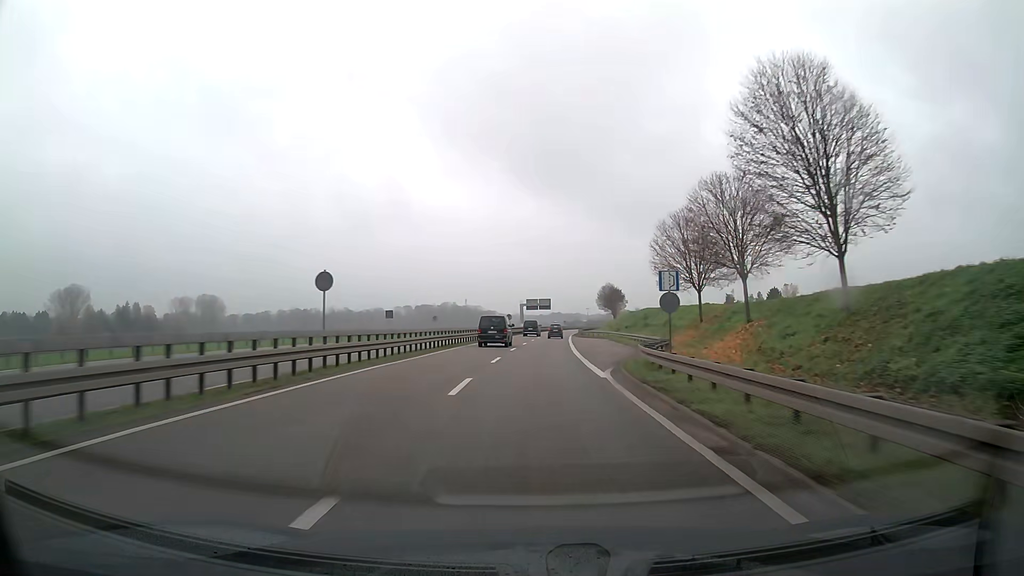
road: trunk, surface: asphalt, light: Day
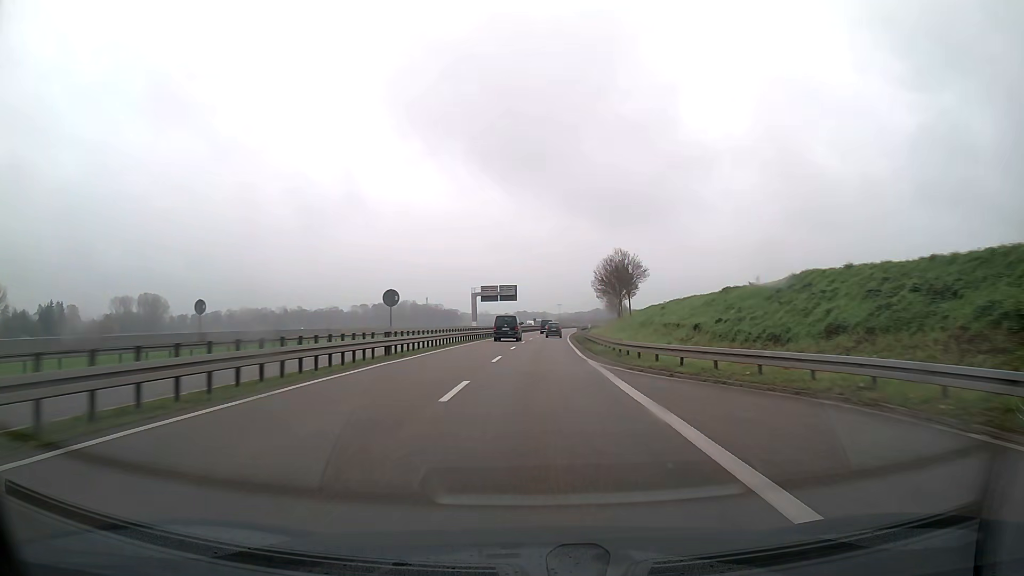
(+1.2, +61.3) m; +2°
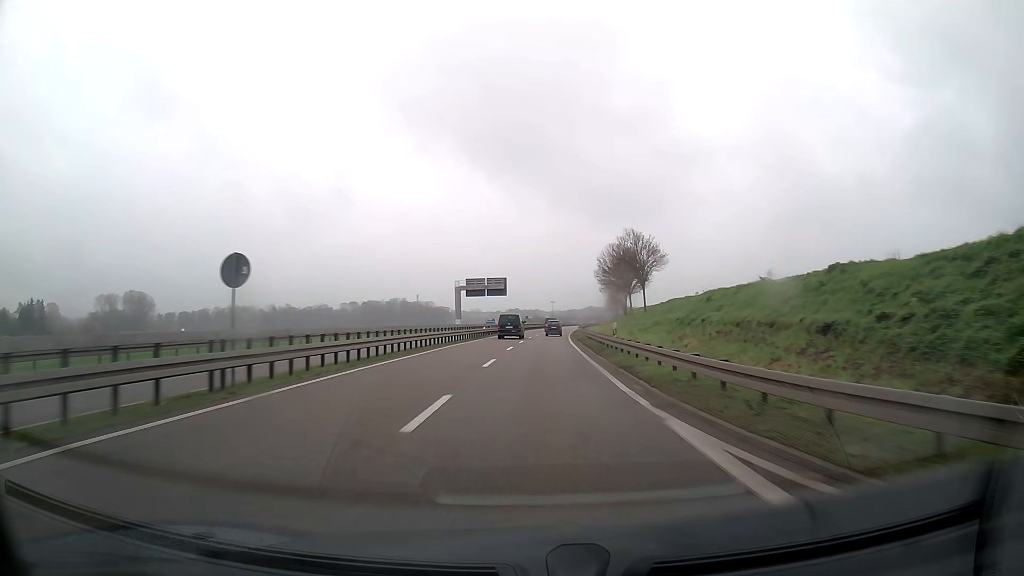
(+0.1, +15.5) m; +1°
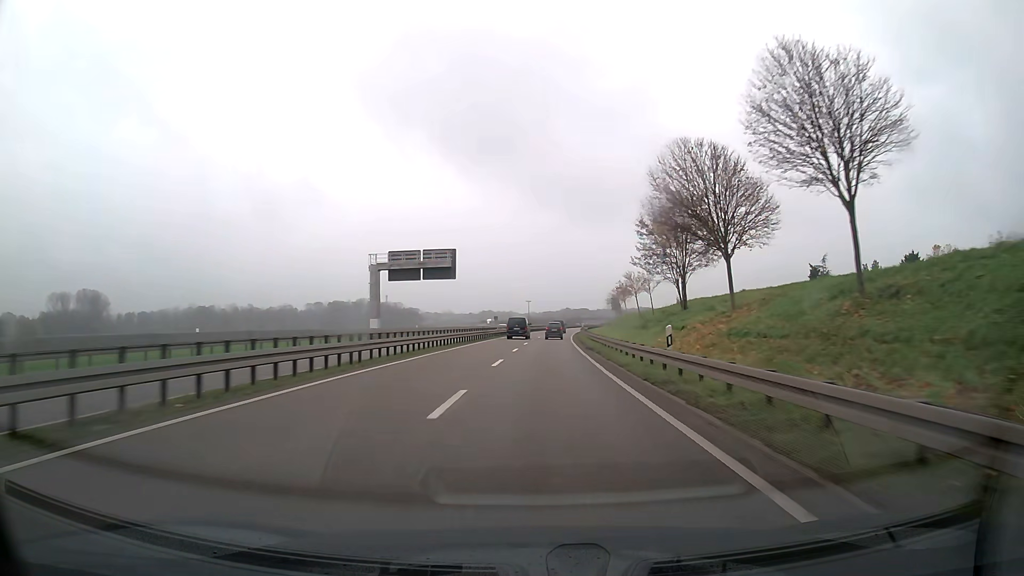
(+0.8, +46.7) m; +2°
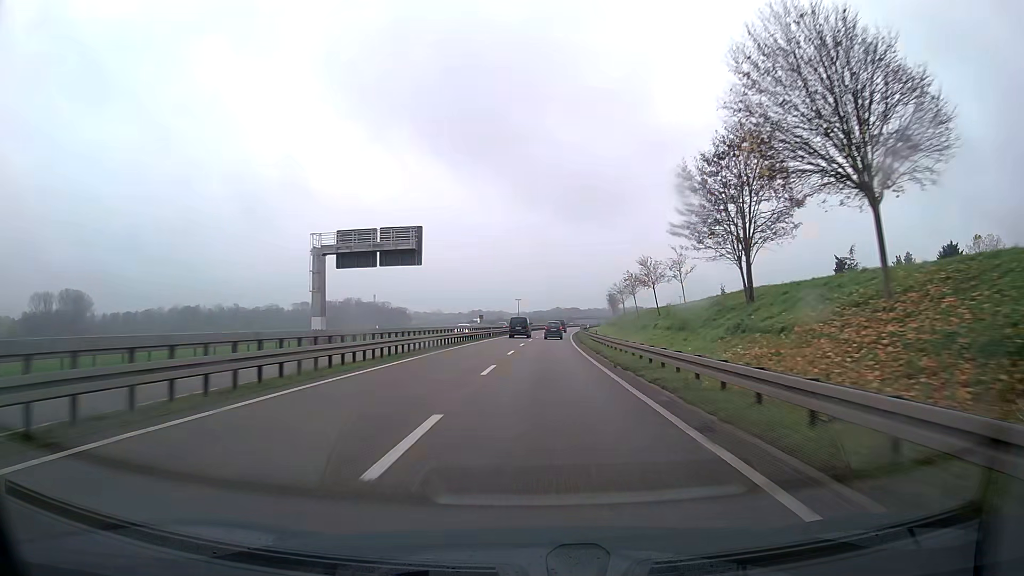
(+0.1, +15.7) m; +1°
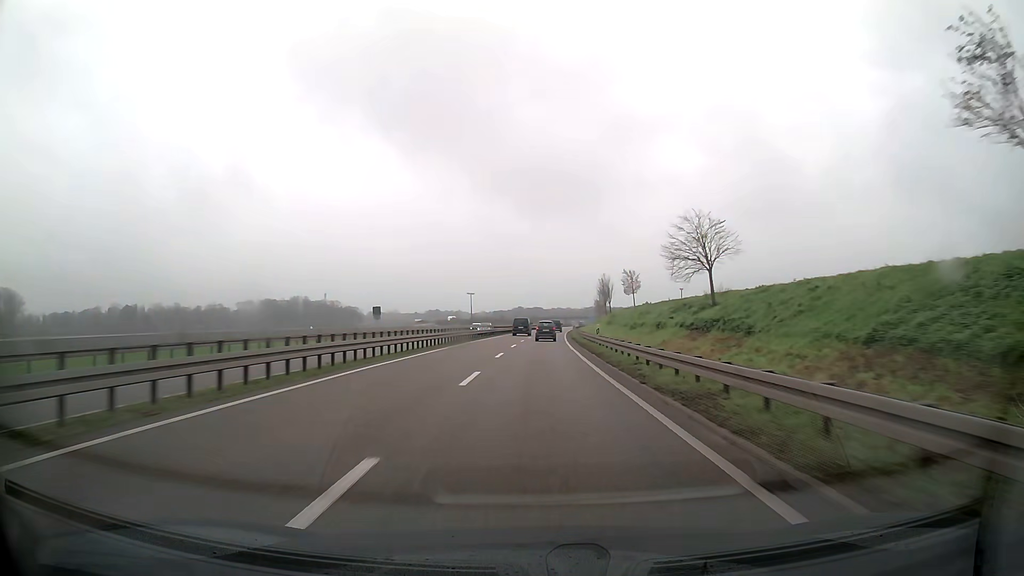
(+1.8, +63.2) m; +3°
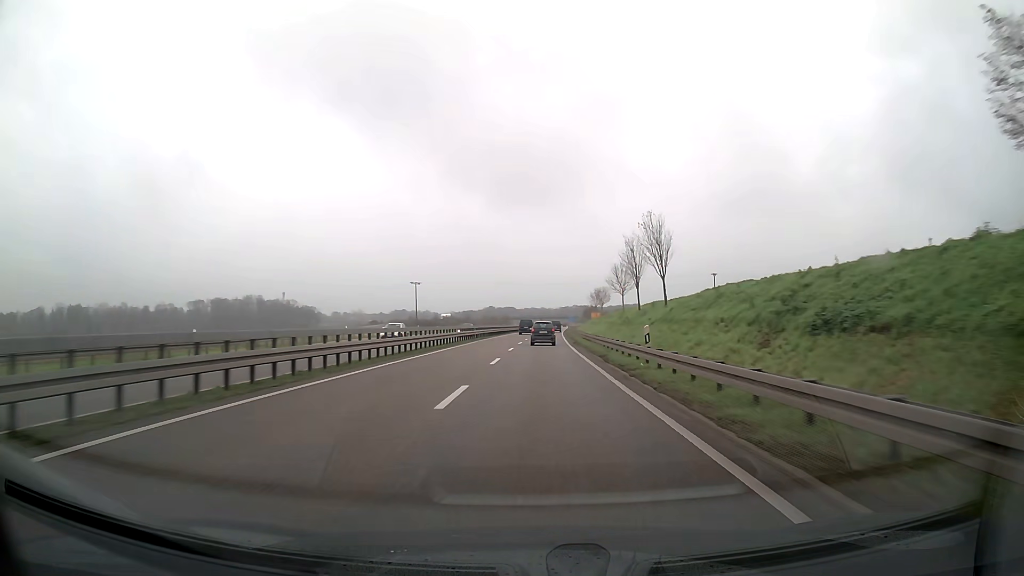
(+1.3, +64.1) m; +2°
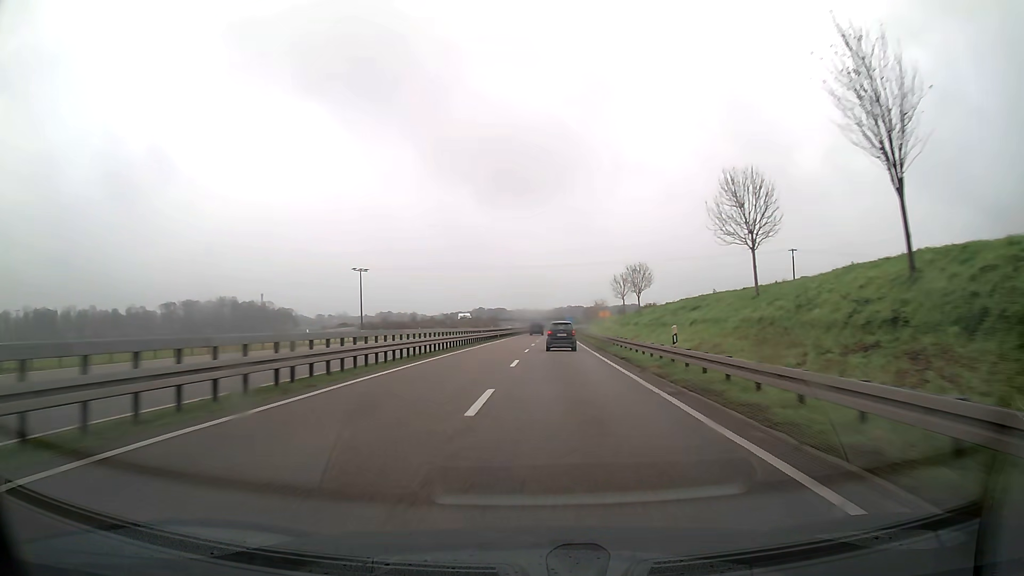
(+0.3, +48.7) m; +1°
